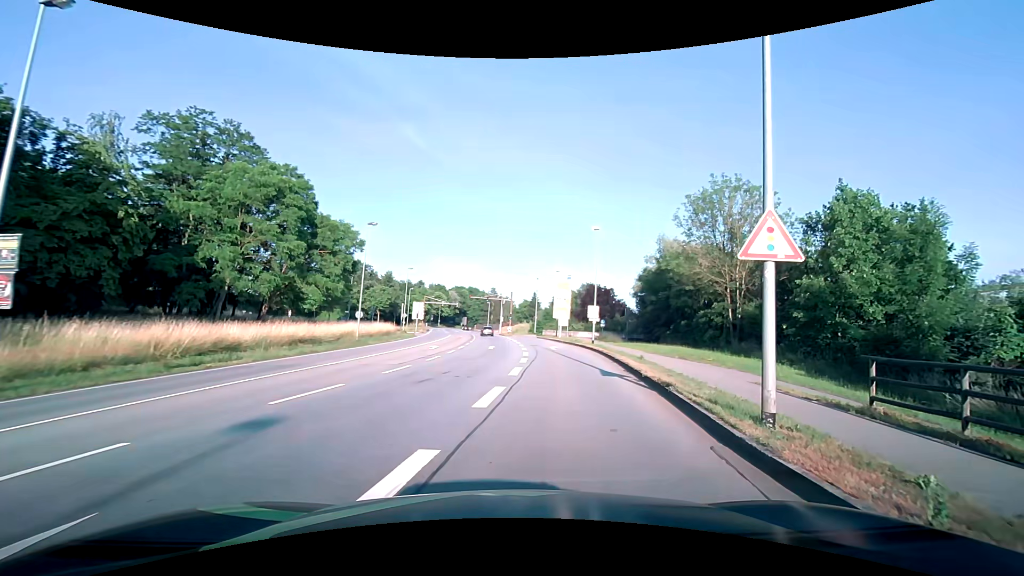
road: primary_link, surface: asphalt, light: Day
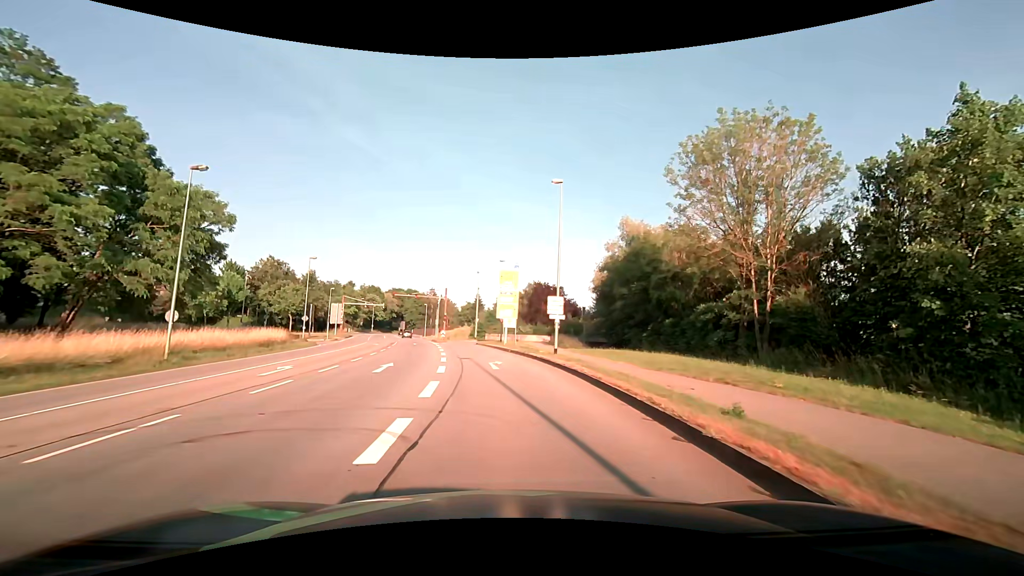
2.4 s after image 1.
(+1.6, +15.1) m; +8°
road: primary
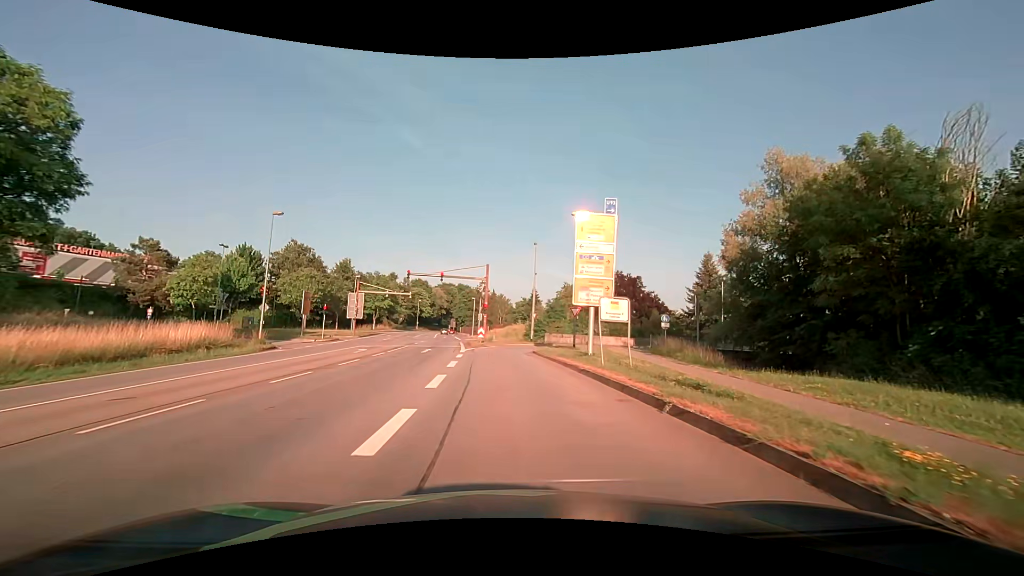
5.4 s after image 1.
(-1.3, +23.8) m; -7°
(0, +10) (0, +20) (0, +30) (+1, +40) (+6, +48) (+14, +55) (+24, +57) (+34, +57) (+44, +57) (+54, +56) m
